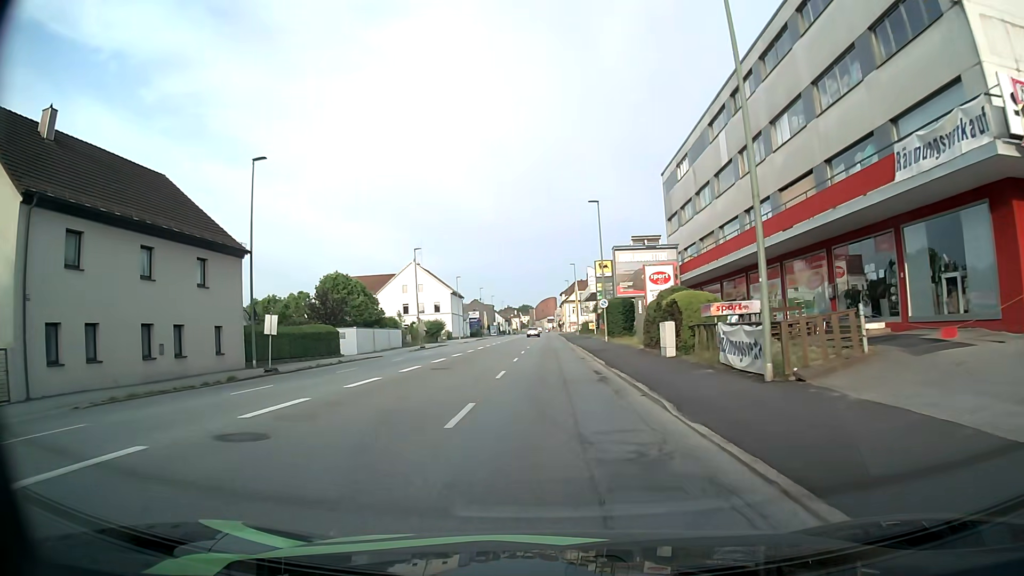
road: tertiary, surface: asphalt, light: Day
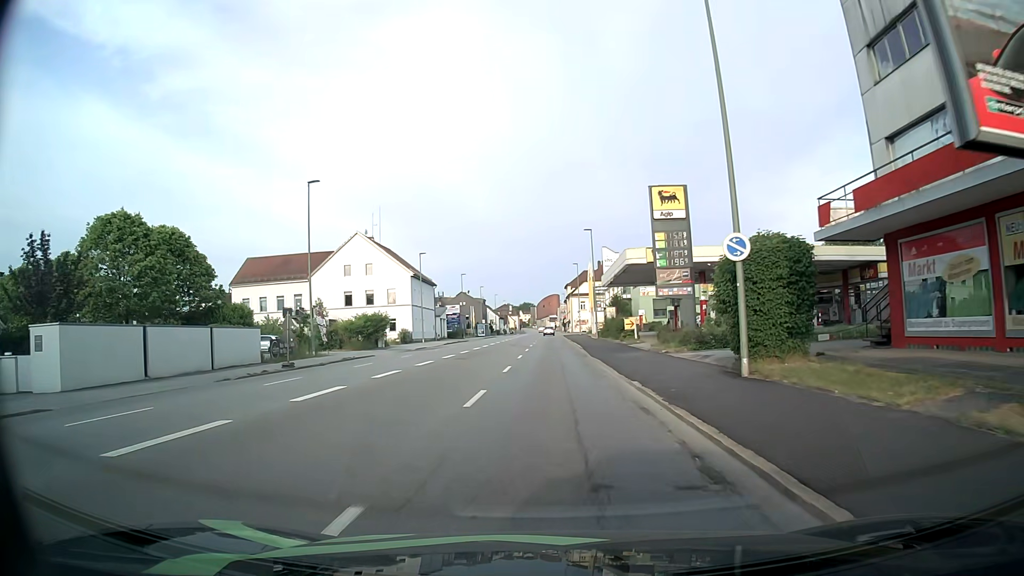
(0.0, +34.0) m; 0°
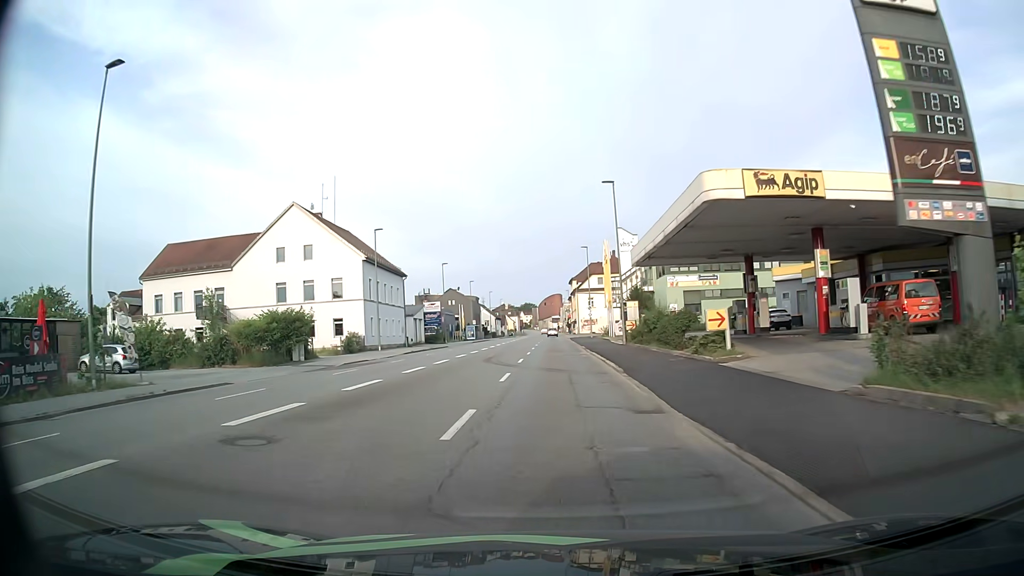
(0.0, +21.3) m; 0°
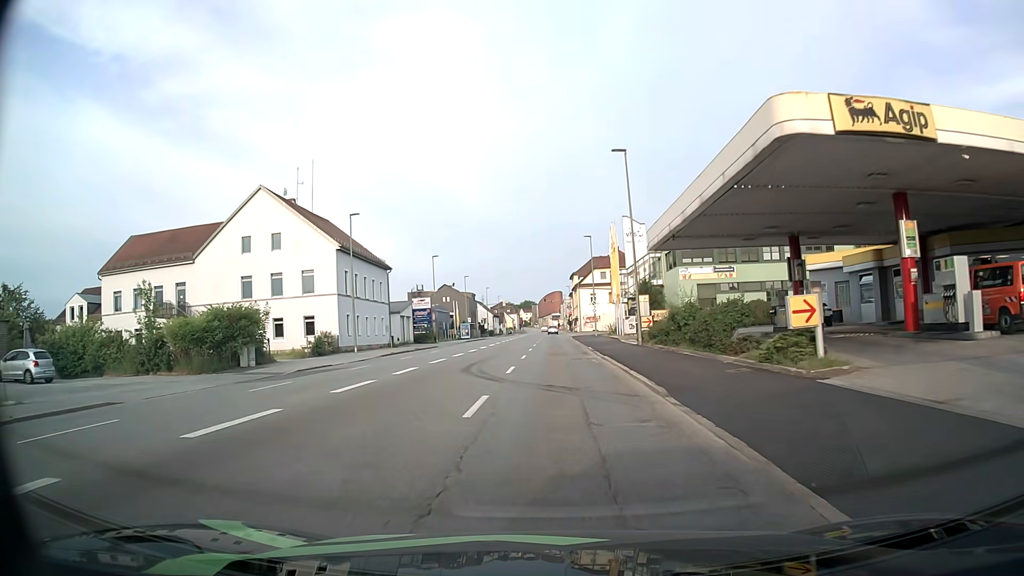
(0.0, +7.2) m; 0°
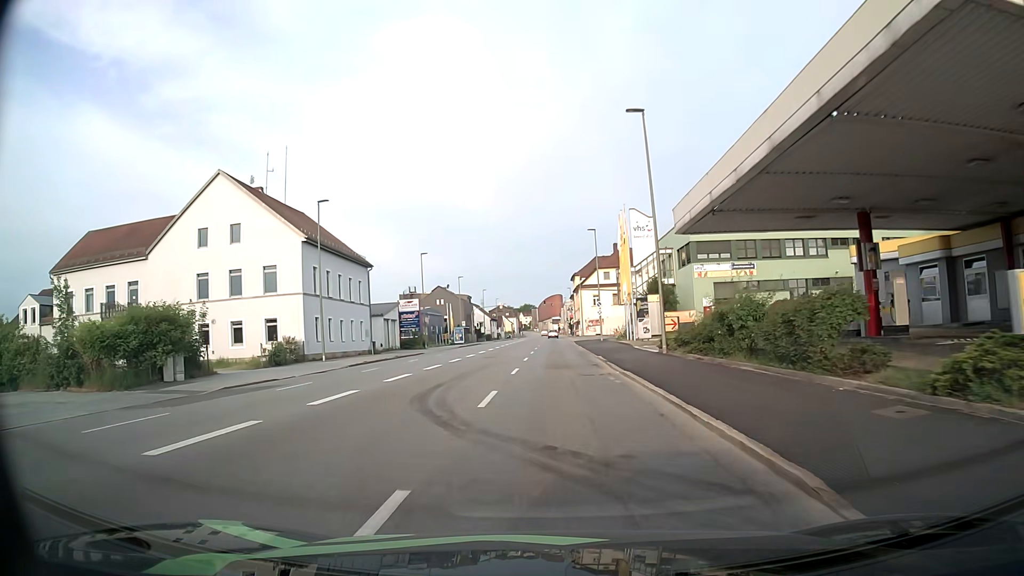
(0.0, +7.3) m; -1°
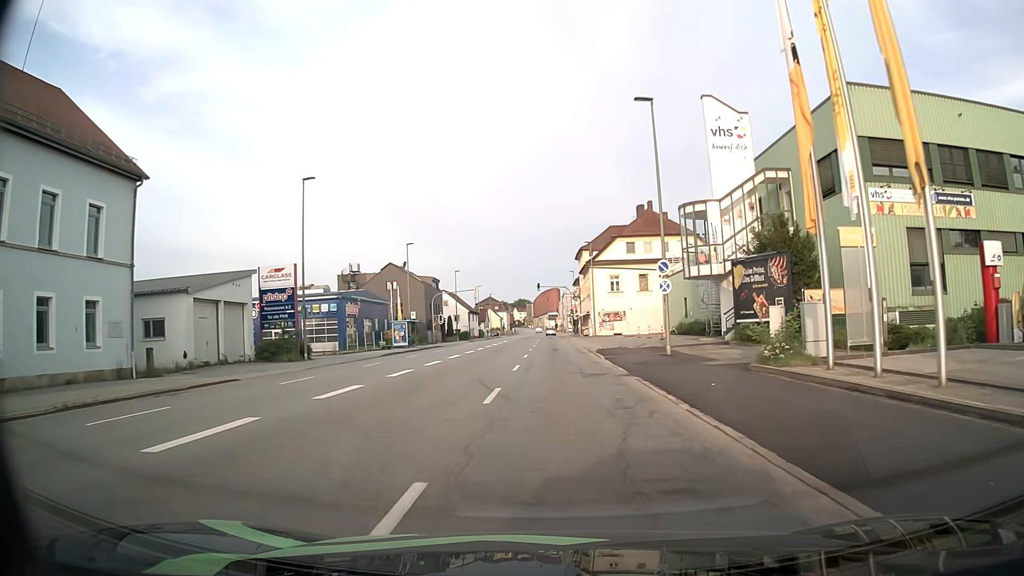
(+0.1, +36.0) m; 0°
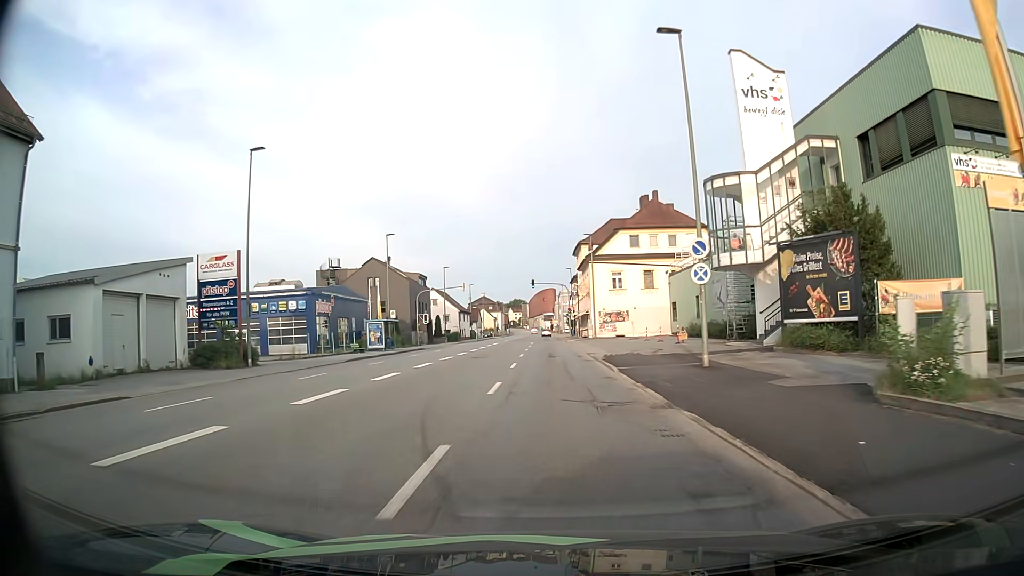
(0.0, +7.0) m; 0°
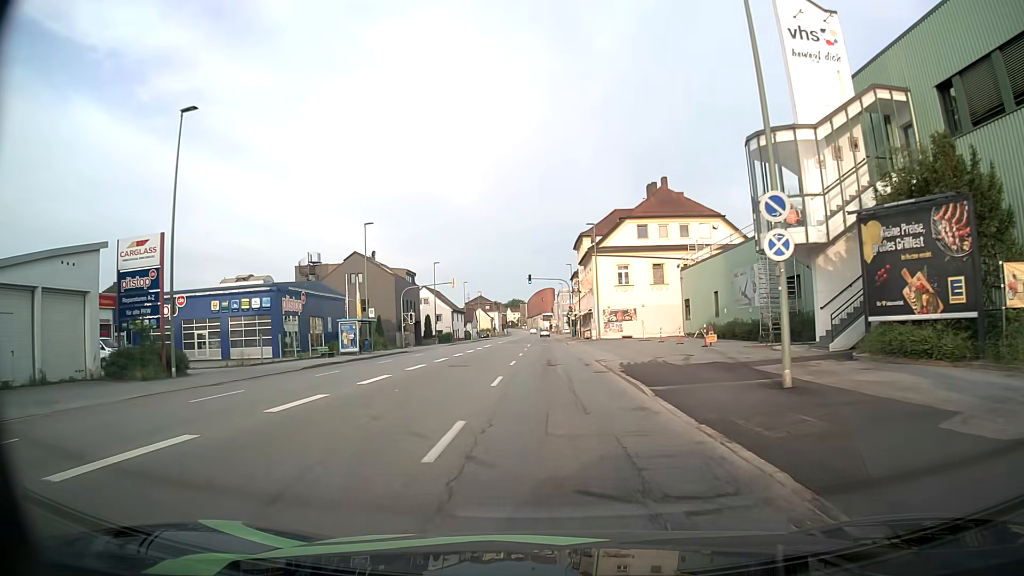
(0.0, +6.9) m; 0°
(0, +10) (0, +20) (0, +30) (0, +40) (0, +50) (0, +60) (0, +70) (0, +80) (0, +90) (0, +100) m
